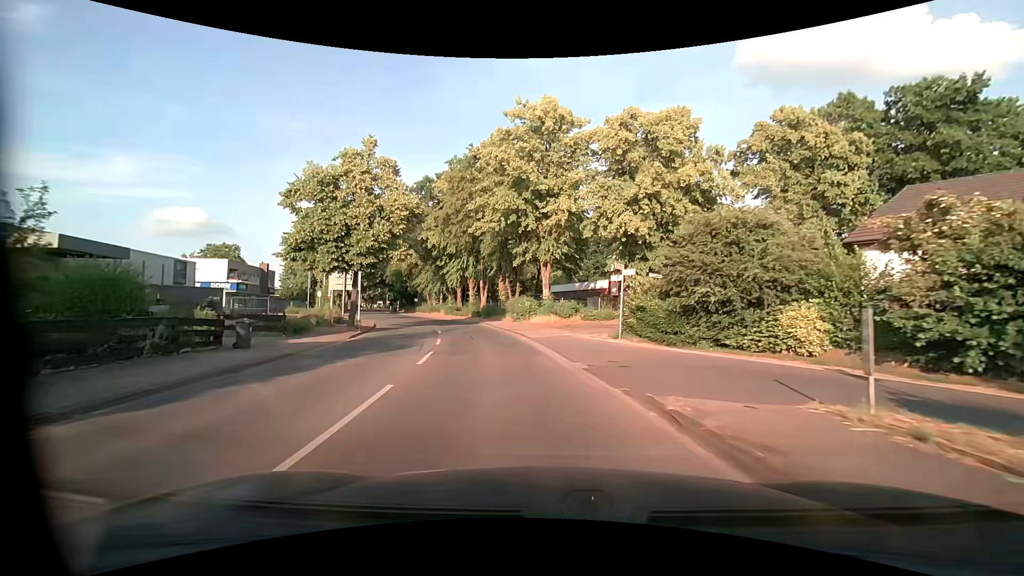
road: tertiary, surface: asphalt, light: Day
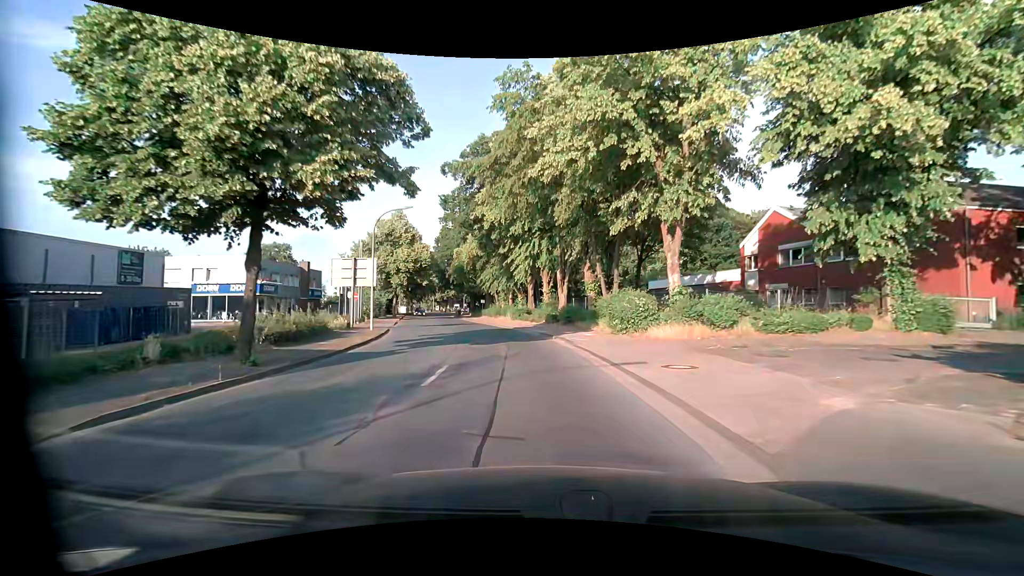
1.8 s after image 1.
(-1.4, +17.1) m; -9°
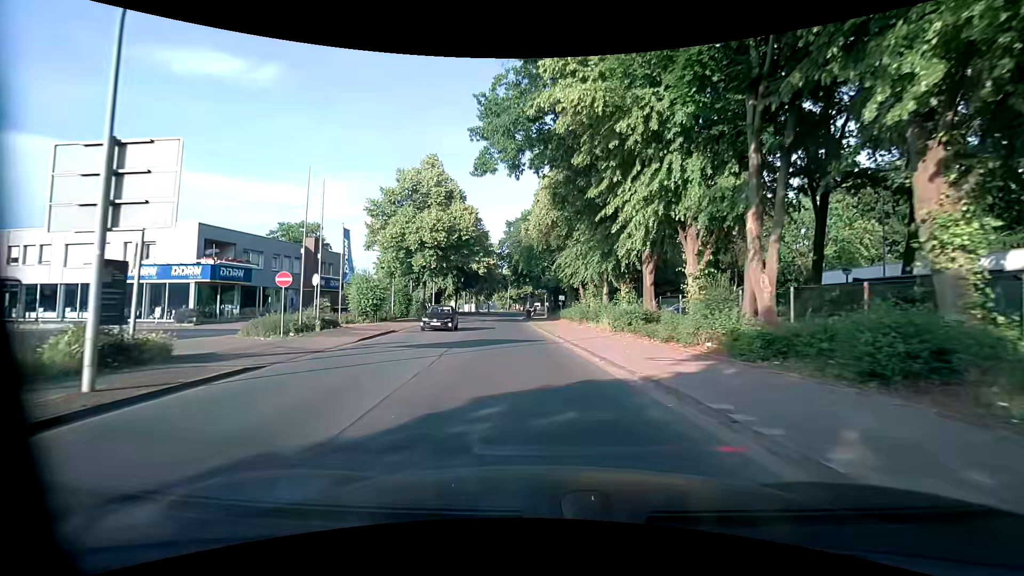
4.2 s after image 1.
(-2.3, +23.3) m; -11°
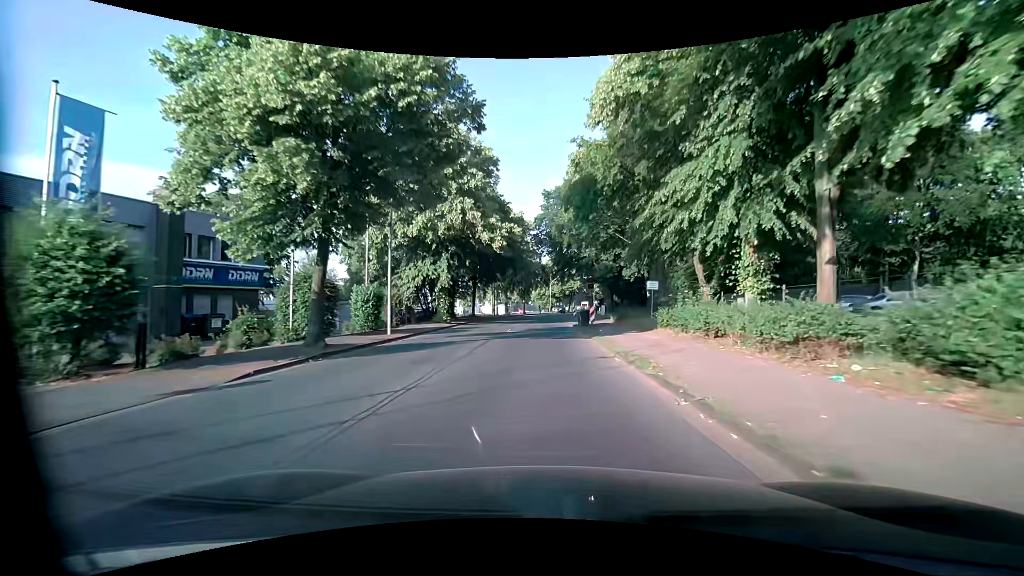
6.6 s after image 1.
(-1.4, +25.1) m; -5°
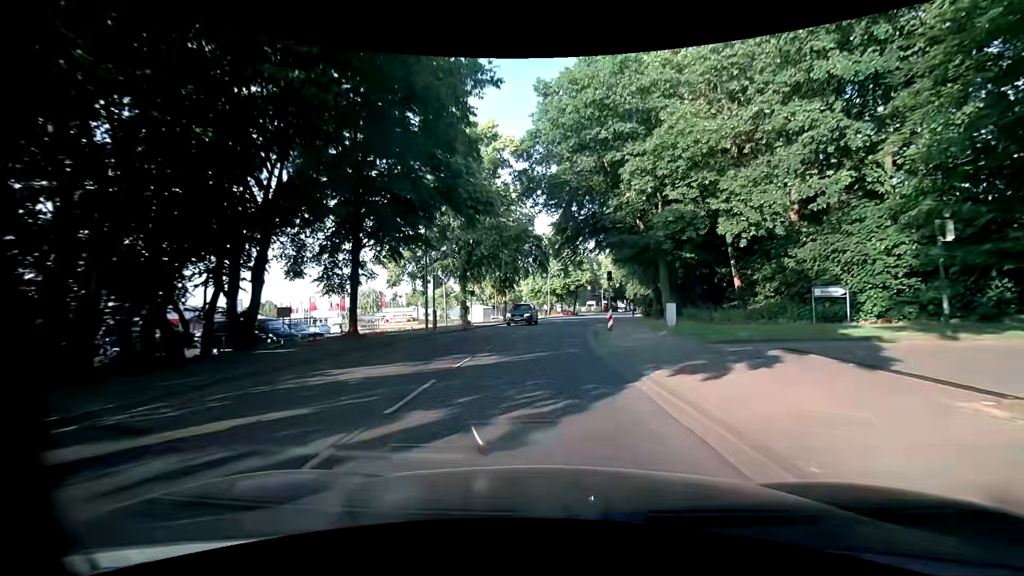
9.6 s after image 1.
(-0.3, +34.6) m; 0°
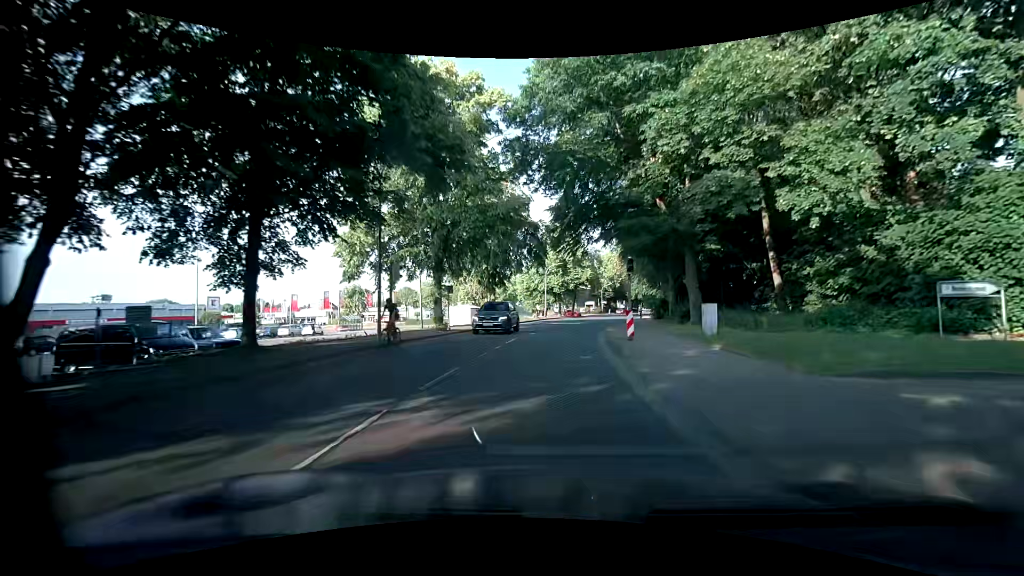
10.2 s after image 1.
(0.0, +7.2) m; 0°
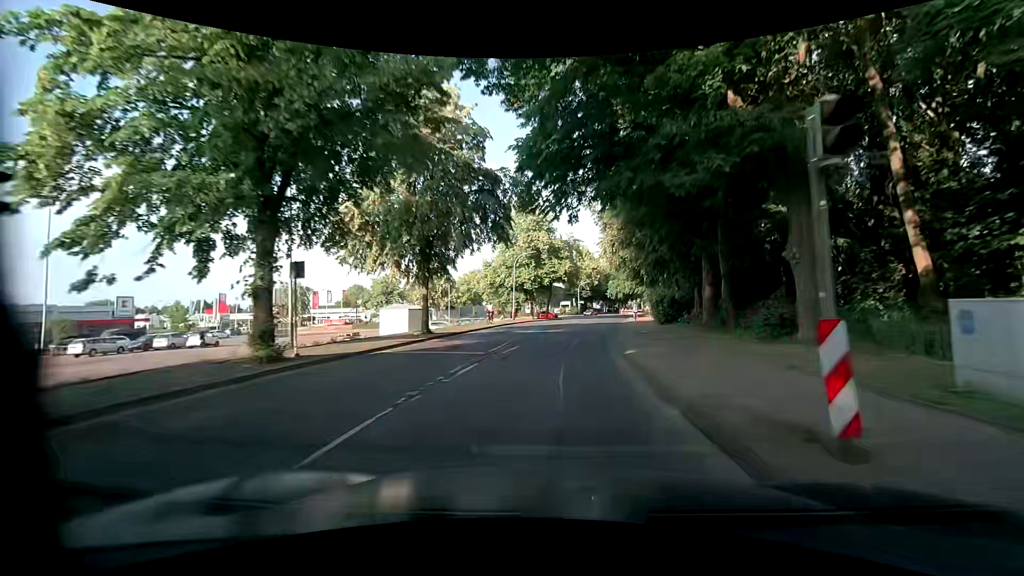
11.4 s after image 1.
(+0.4, +14.8) m; +3°
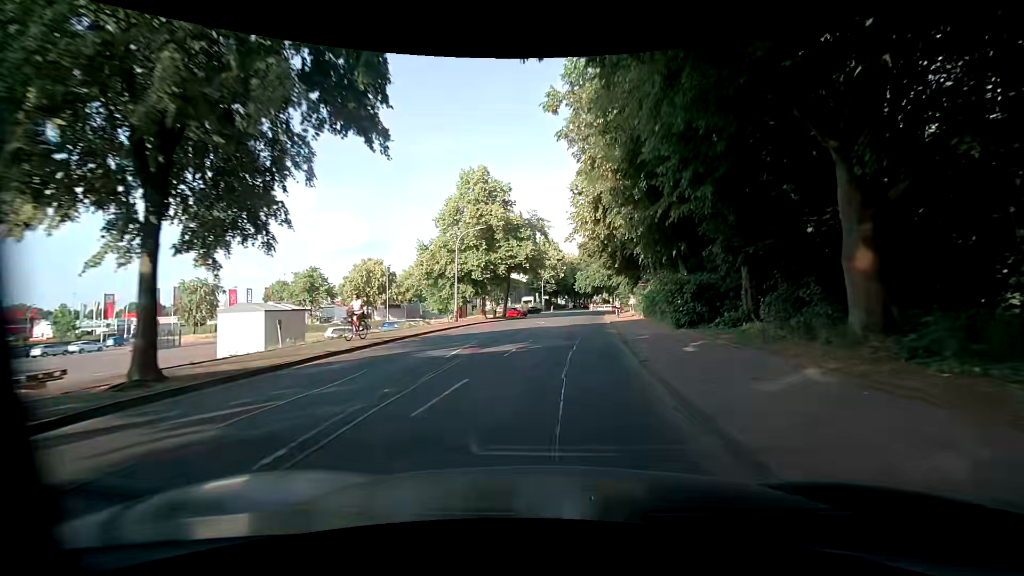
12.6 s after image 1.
(+0.6, +14.8) m; +5°
(0, +10) (+1, +20) (+2, +30) (+3, +40) (+4, +50) (+5, +60) (+6, +70) (+6, +80) (+6, +90) (+6, +100) m
